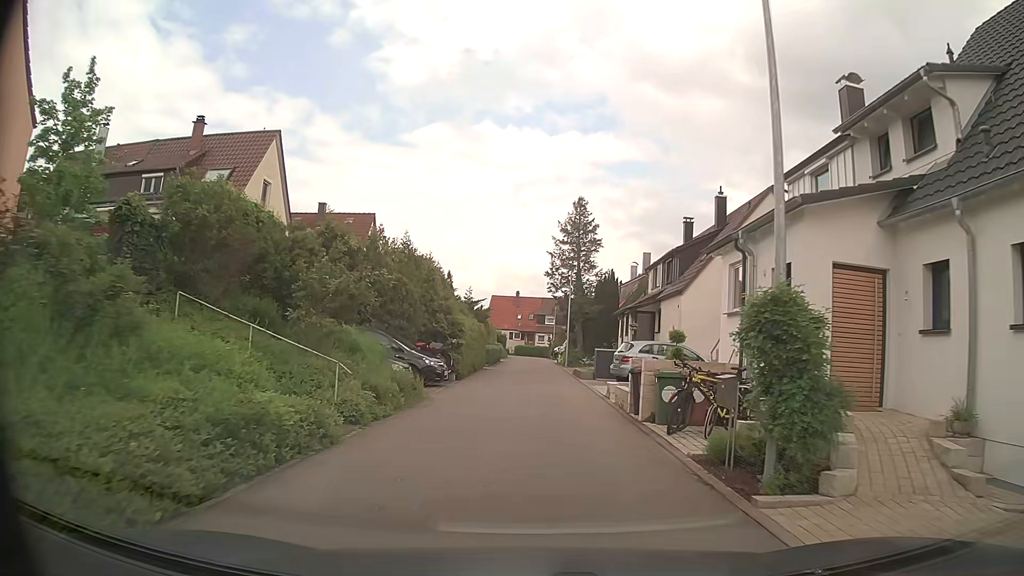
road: residential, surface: asphalt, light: Day
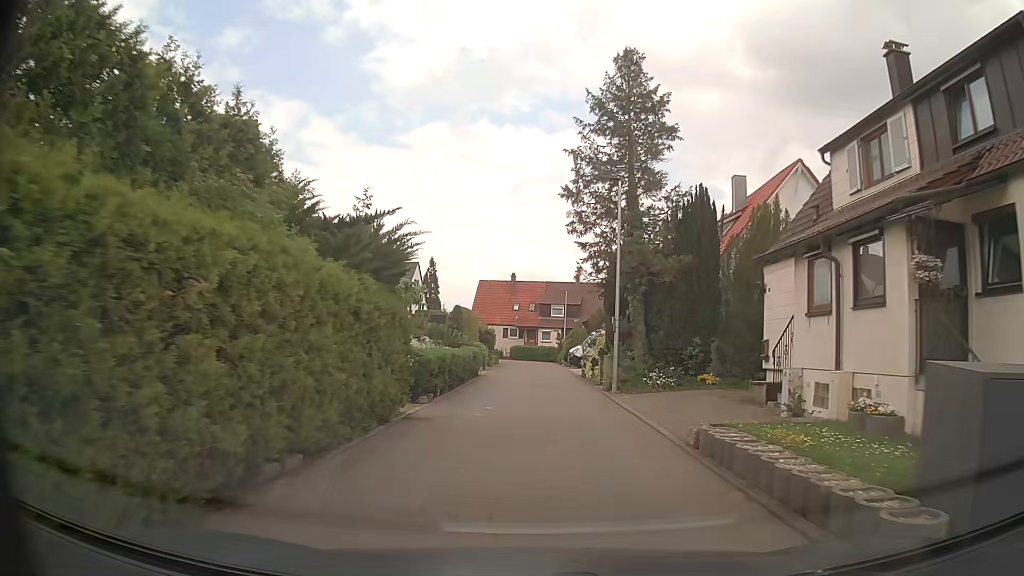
(0.0, +23.1) m; 0°
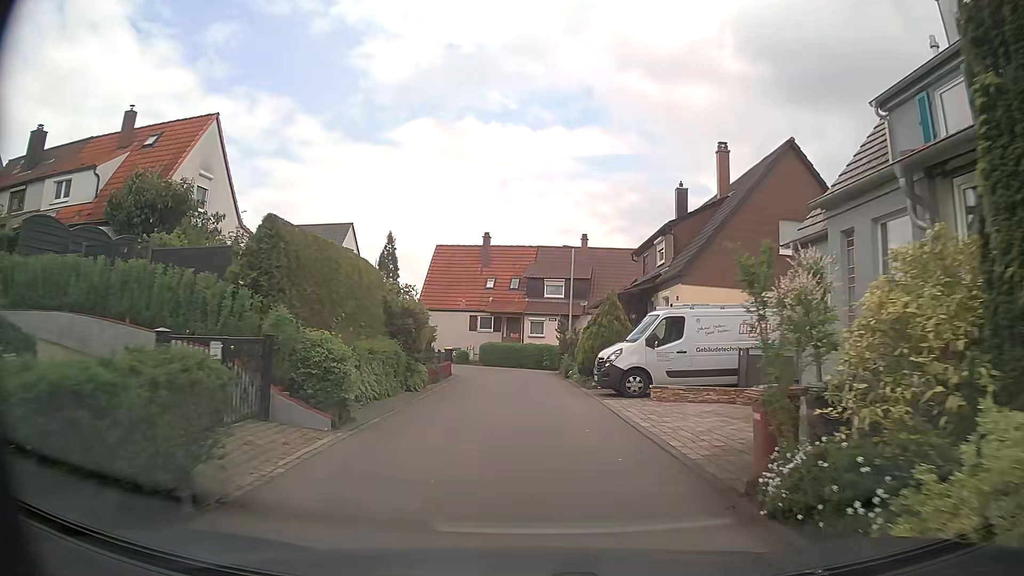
(+0.1, +23.7) m; +2°
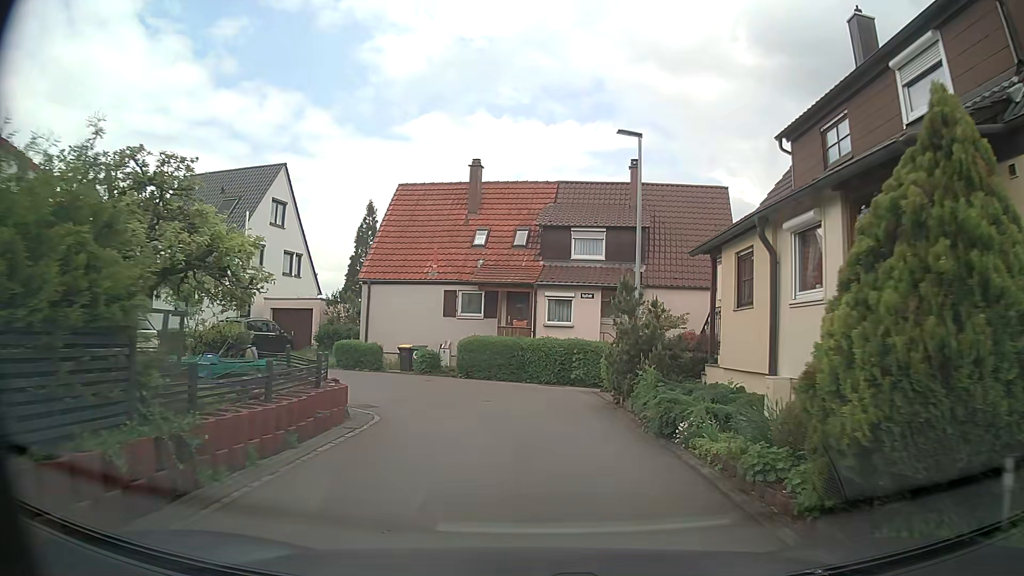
(-0.5, +17.4) m; -3°
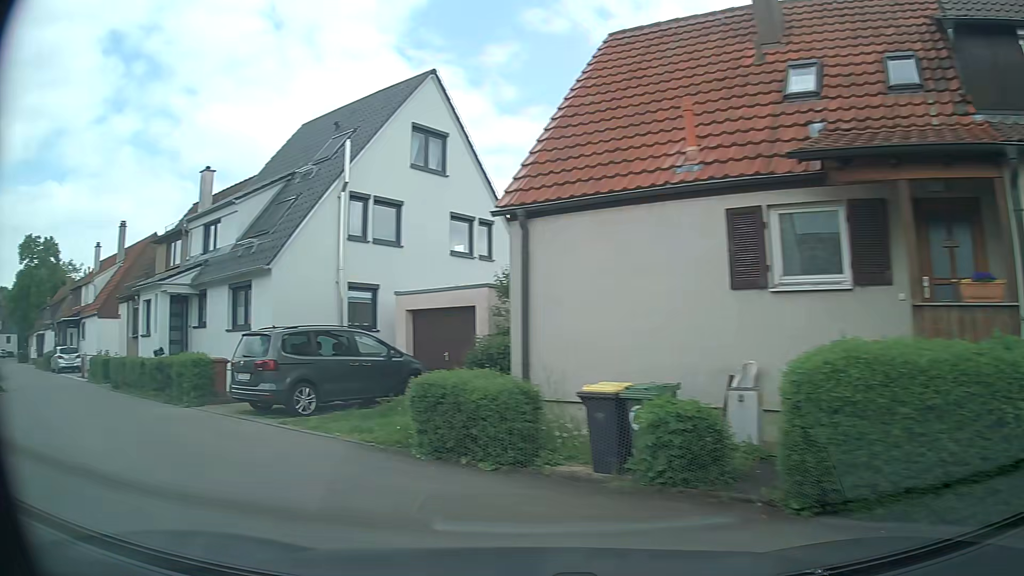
(-0.8, +17.0) m; -26°
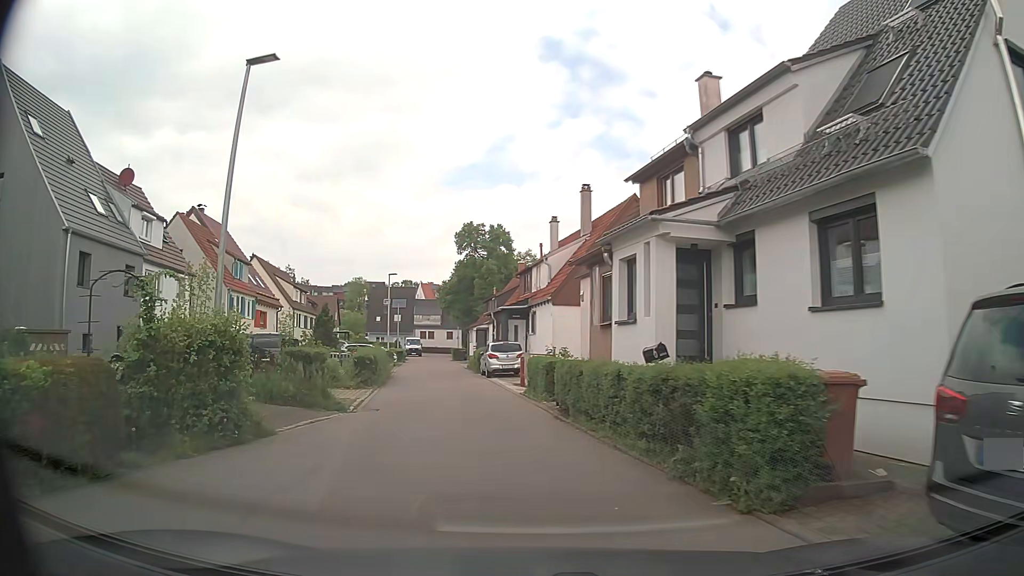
(-4.5, +9.2) m; -43°
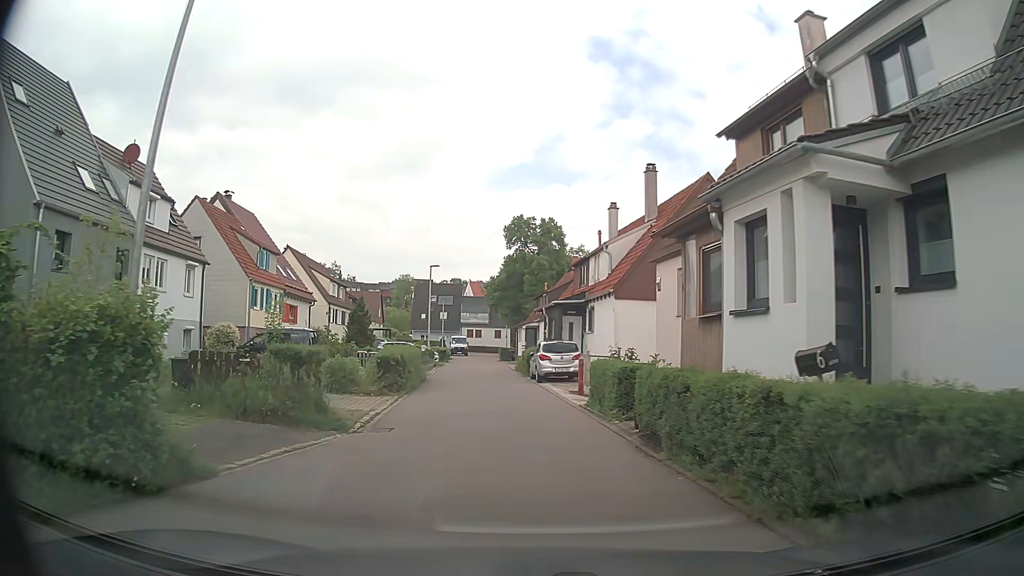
(-0.1, +4.0) m; -4°
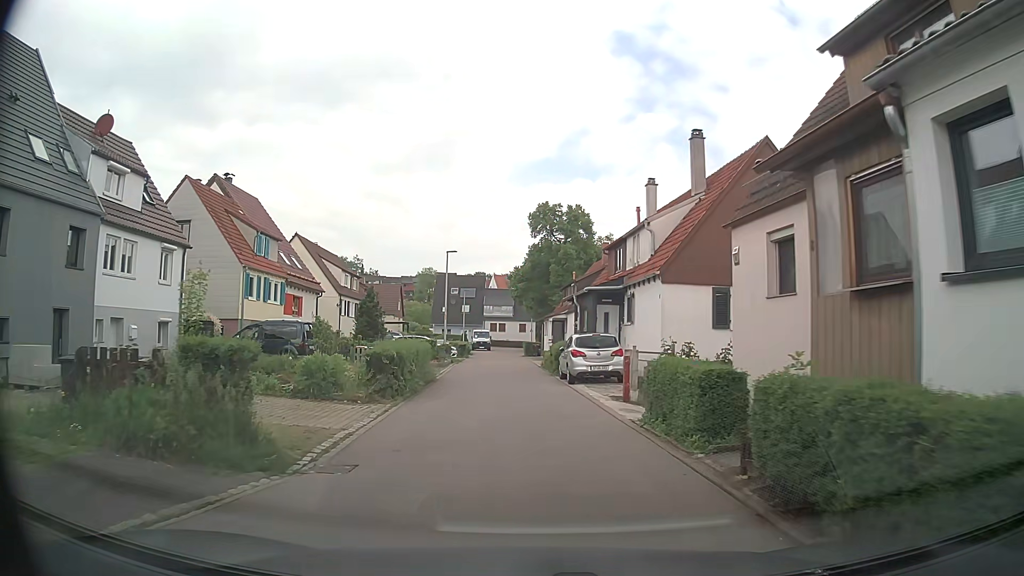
(-0.1, +4.1) m; -2°
